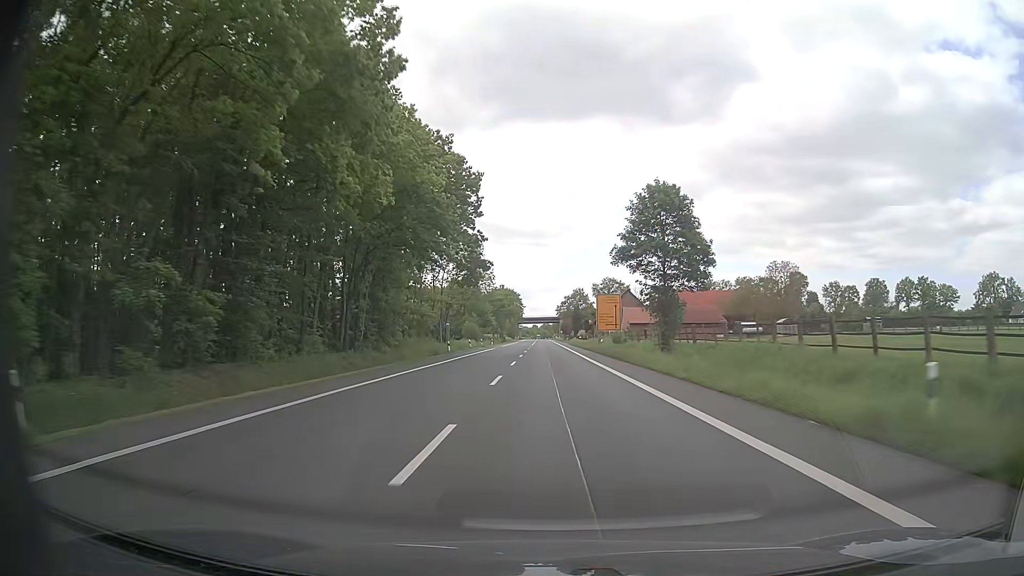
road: primary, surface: asphalt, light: Day
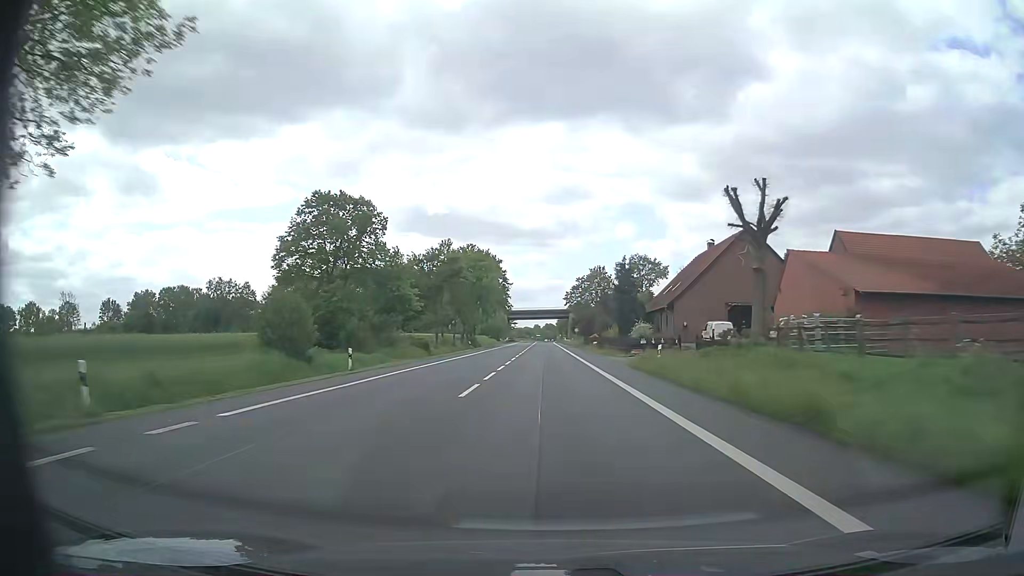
(-0.2, +79.7) m; 0°
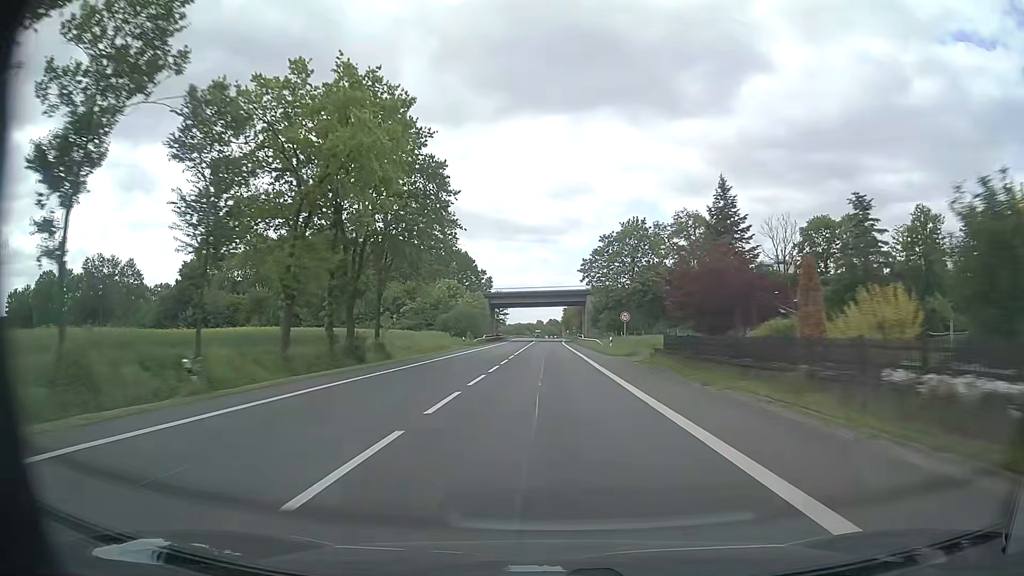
(-0.2, +62.9) m; 0°
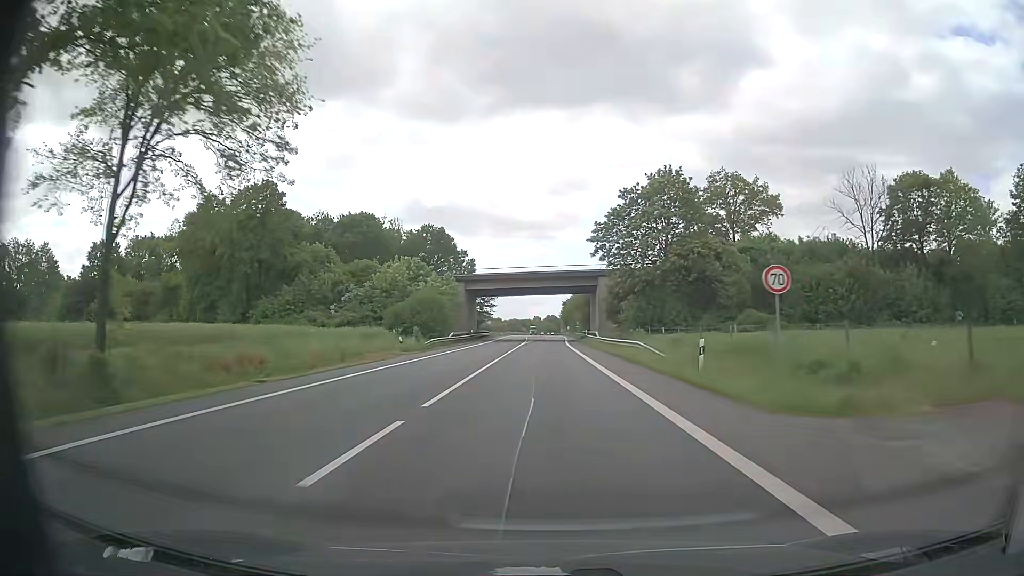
(0.0, +29.1) m; 0°
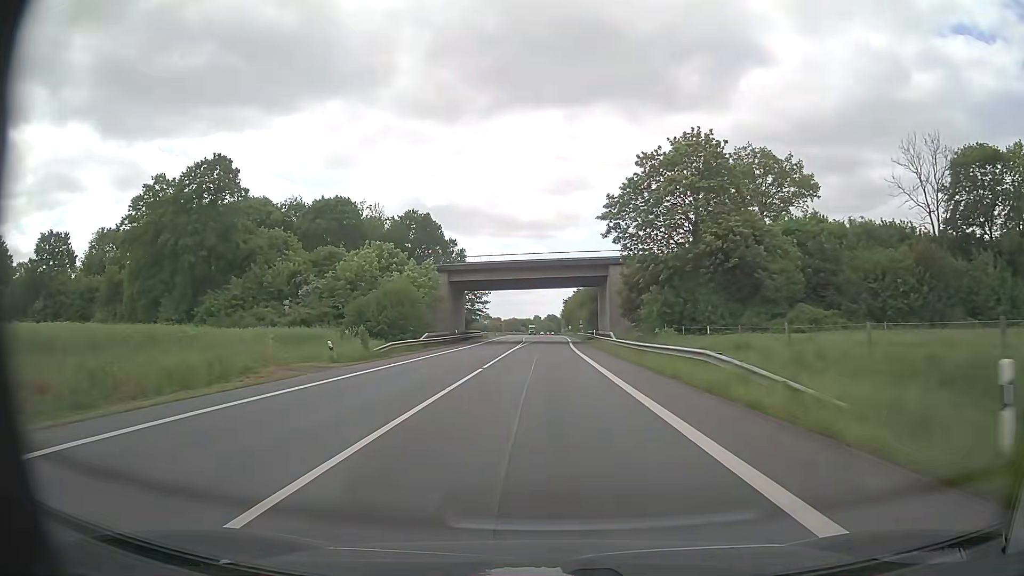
(0.0, +13.5) m; 0°
(0, +10) (0, +20) (0, +30) (0, +40) (0, +50) (0, +60) (0, +70) (0, +80) (0, +90) (0, +100) m
